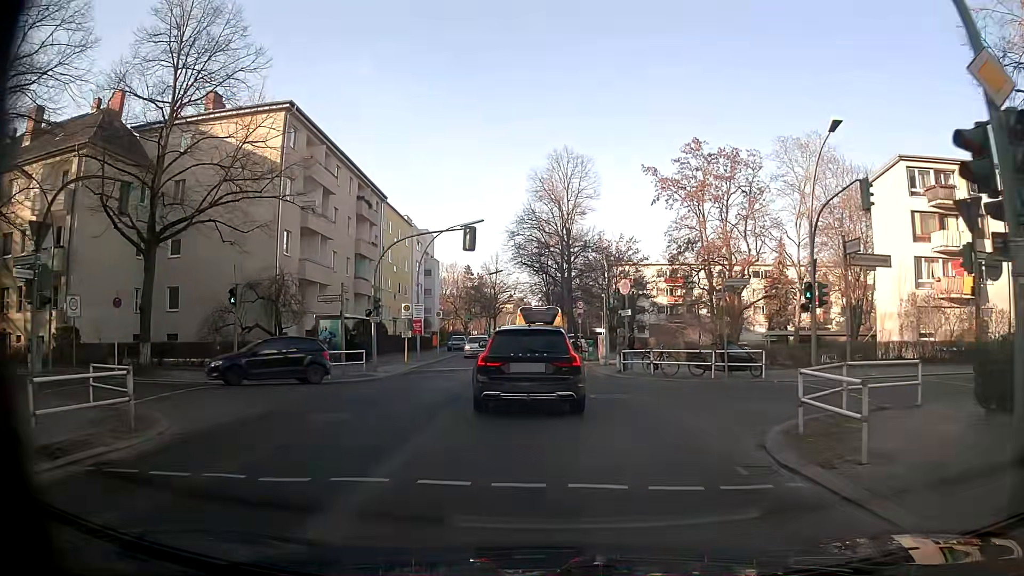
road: tertiary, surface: asphalt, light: Day
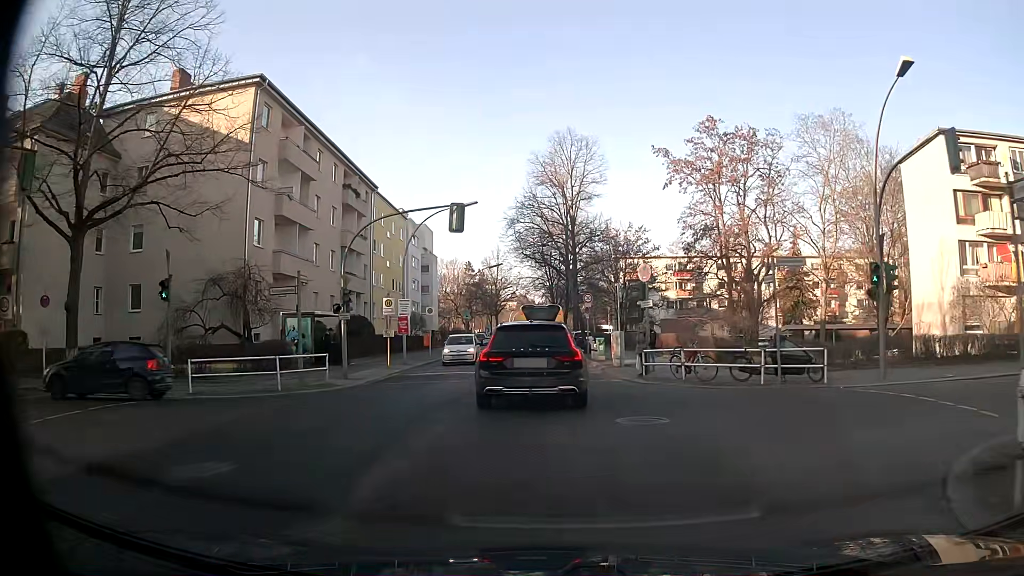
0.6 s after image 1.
(0.0, +4.8) m; -1°
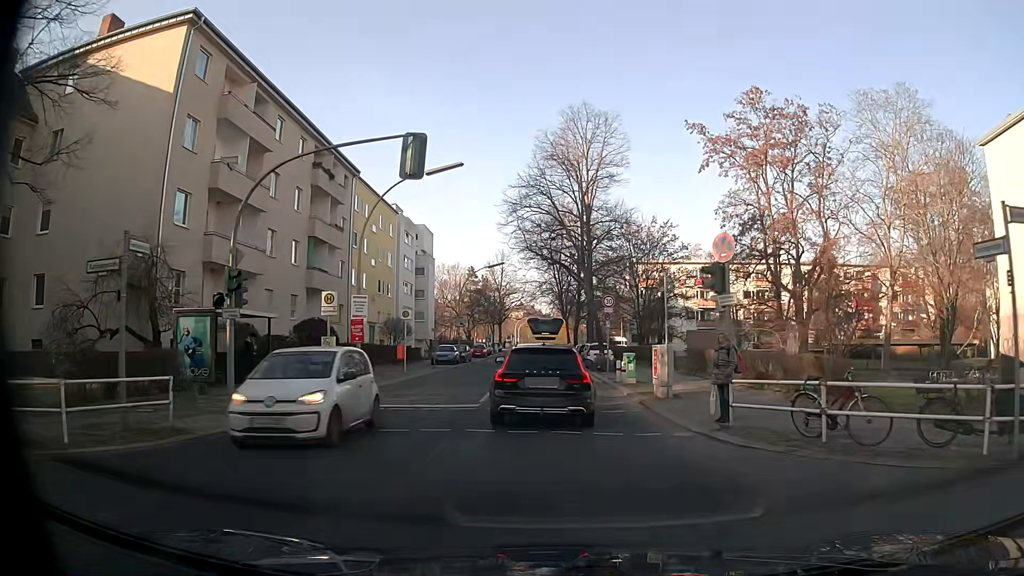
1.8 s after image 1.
(-0.2, +9.4) m; -2°
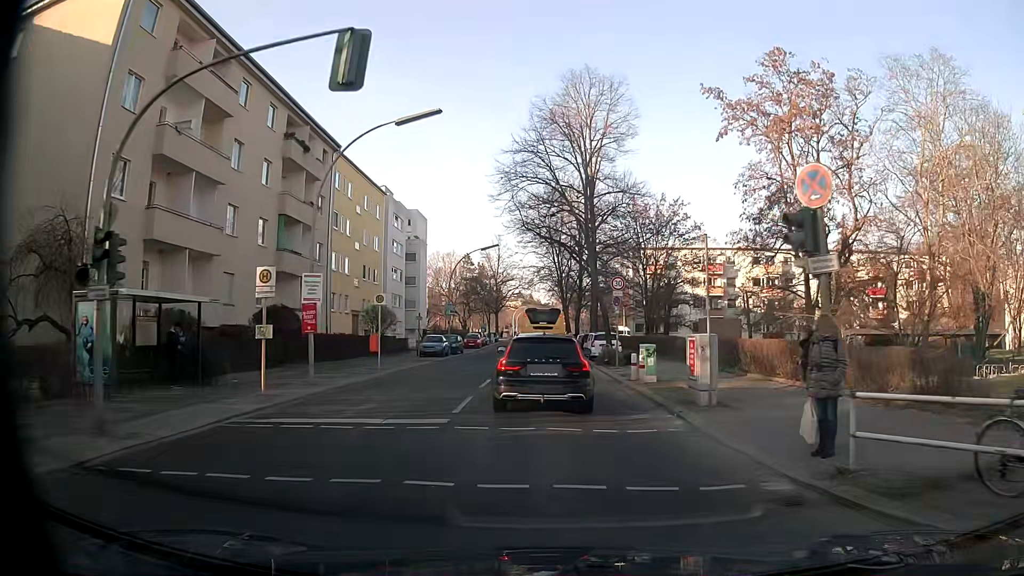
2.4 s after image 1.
(0.0, +5.0) m; +1°
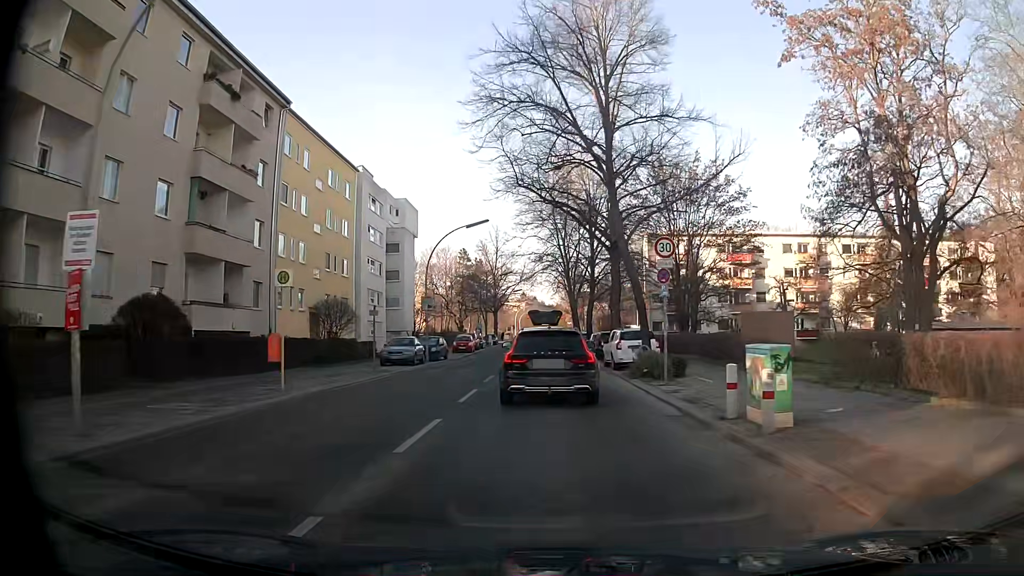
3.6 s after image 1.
(-0.1, +11.0) m; -1°
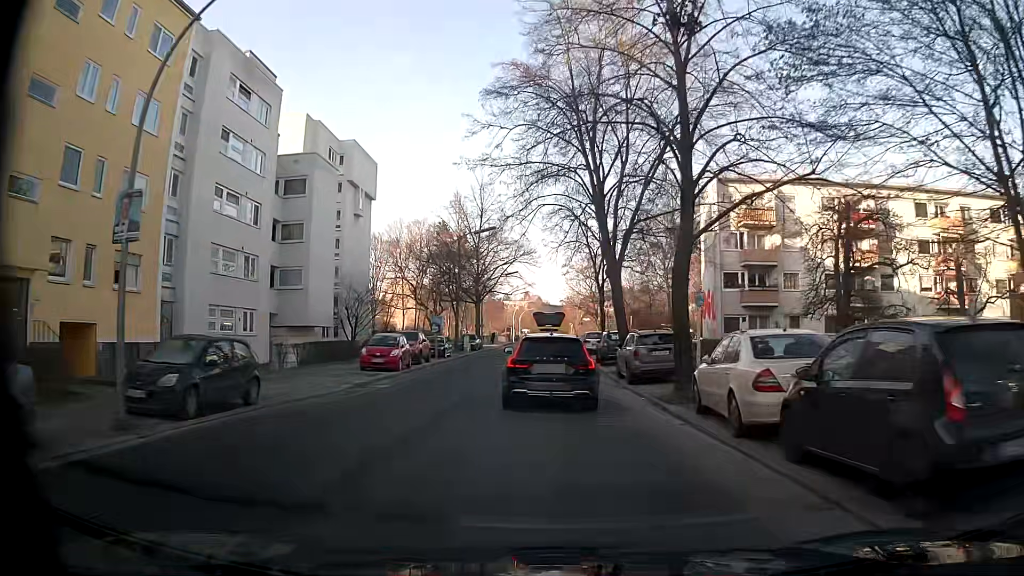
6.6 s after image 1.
(+0.1, +29.6) m; +2°
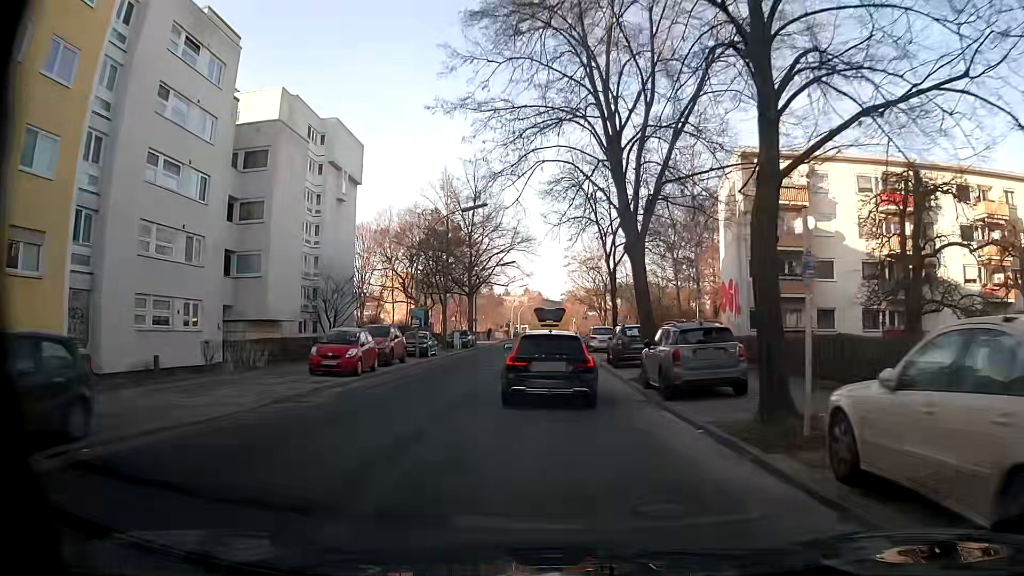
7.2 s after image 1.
(-0.1, +6.2) m; -2°
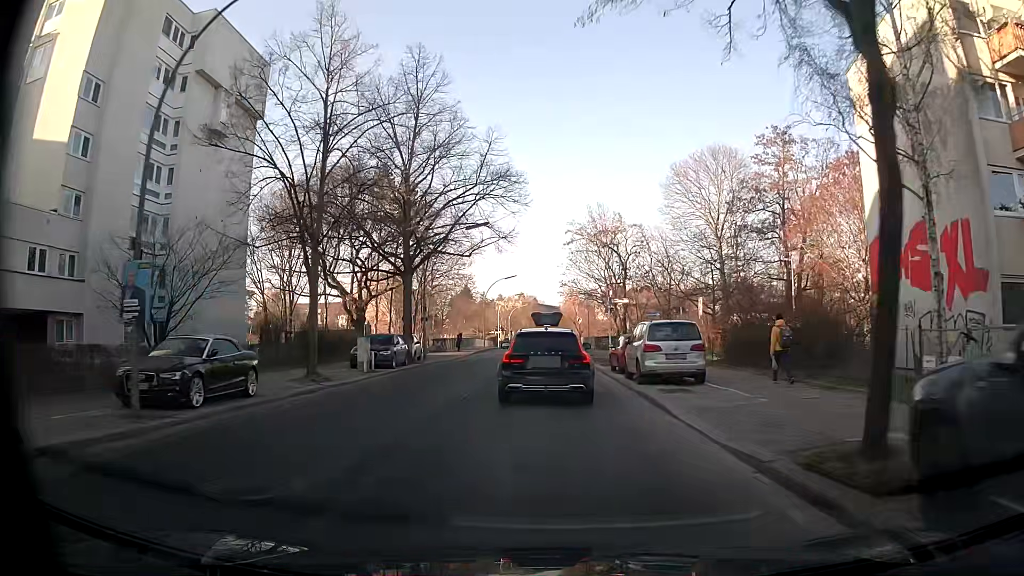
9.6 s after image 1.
(+0.1, +24.9) m; 0°
(0, +10) (0, +20) (0, +30) (0, +40) (0, +50) (+1, +60) (+1, +70) (+1, +80) (+1, +90) (+1, +100) m
